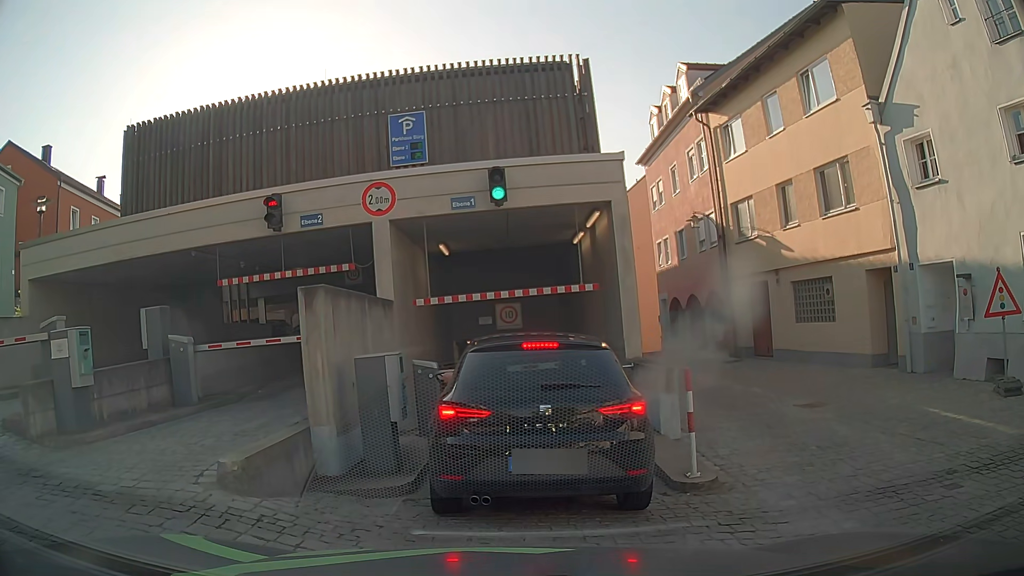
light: Day
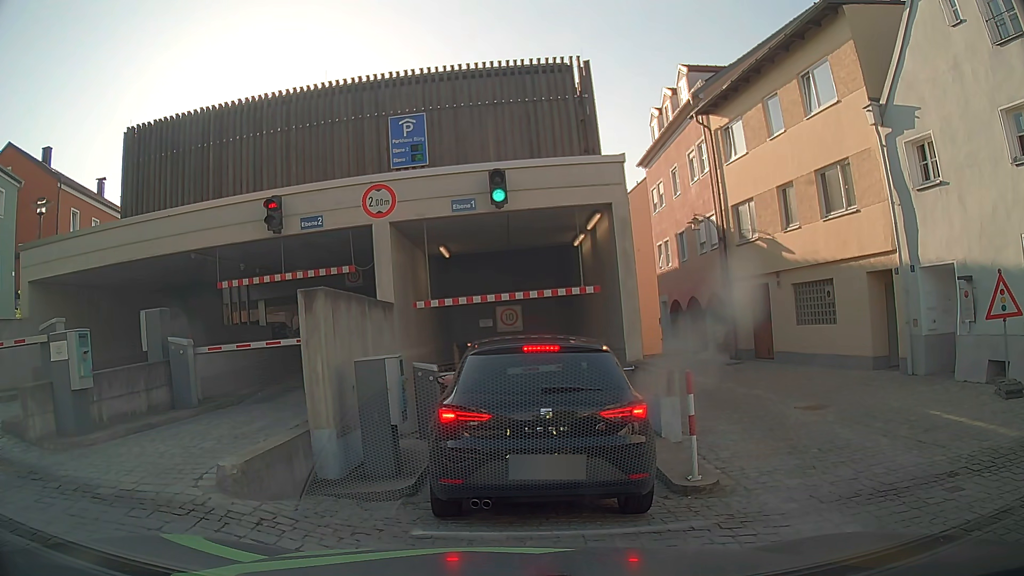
(0.0, +0.1) m; 0°
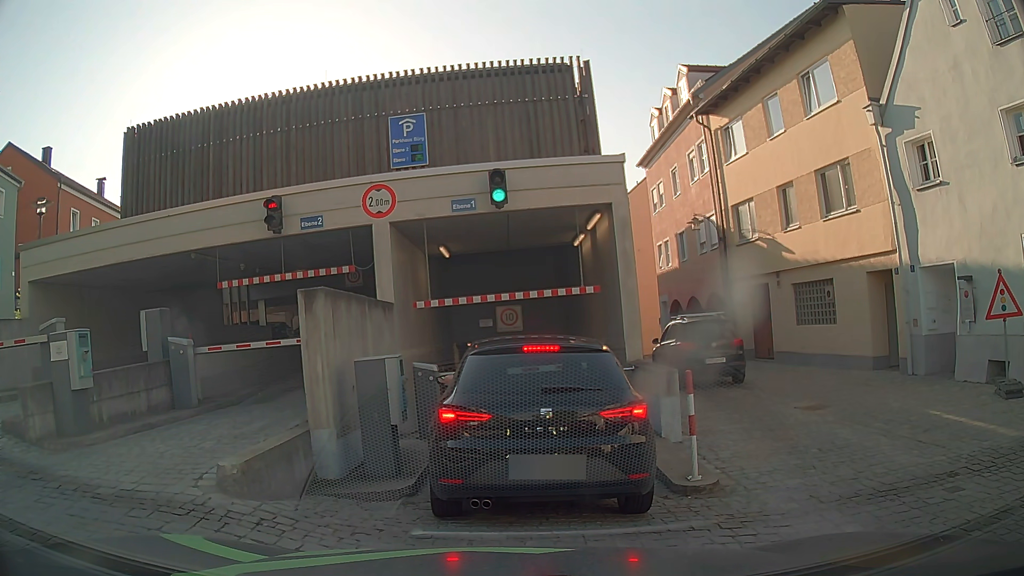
(0.0, 0.0) m; 0°
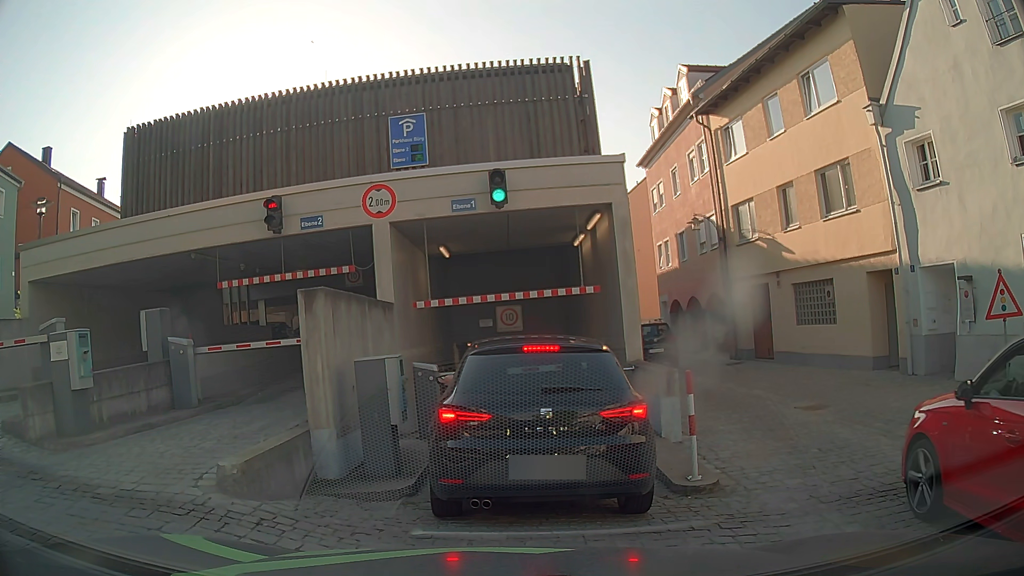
(0.0, 0.0) m; 0°
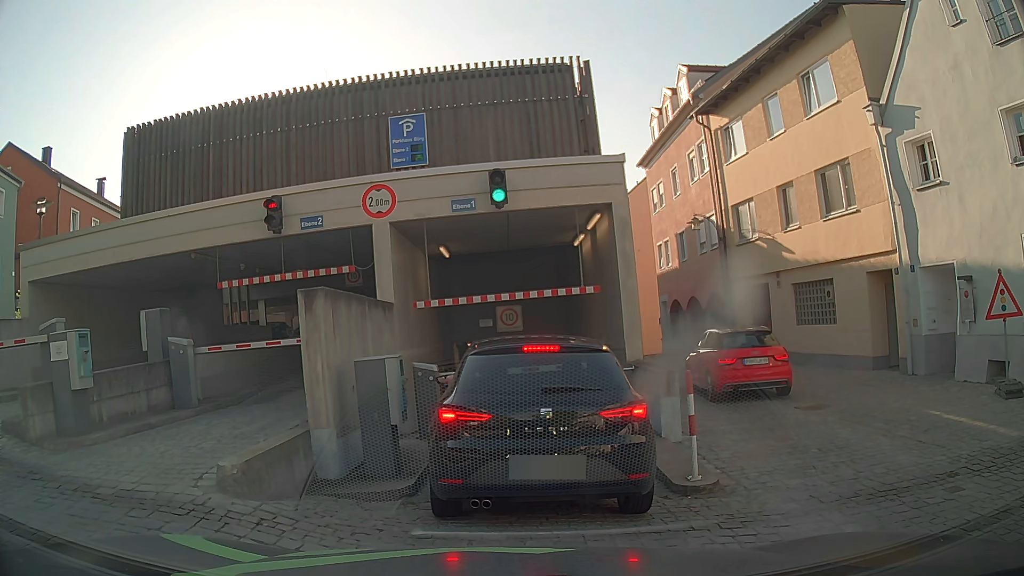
(0.0, 0.0) m; 0°
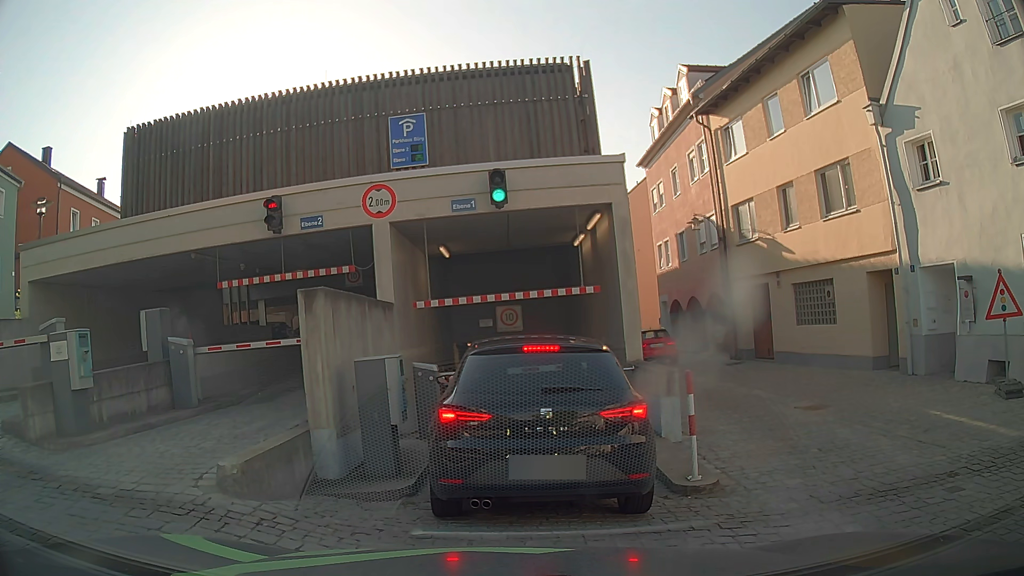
(0.0, 0.0) m; 0°
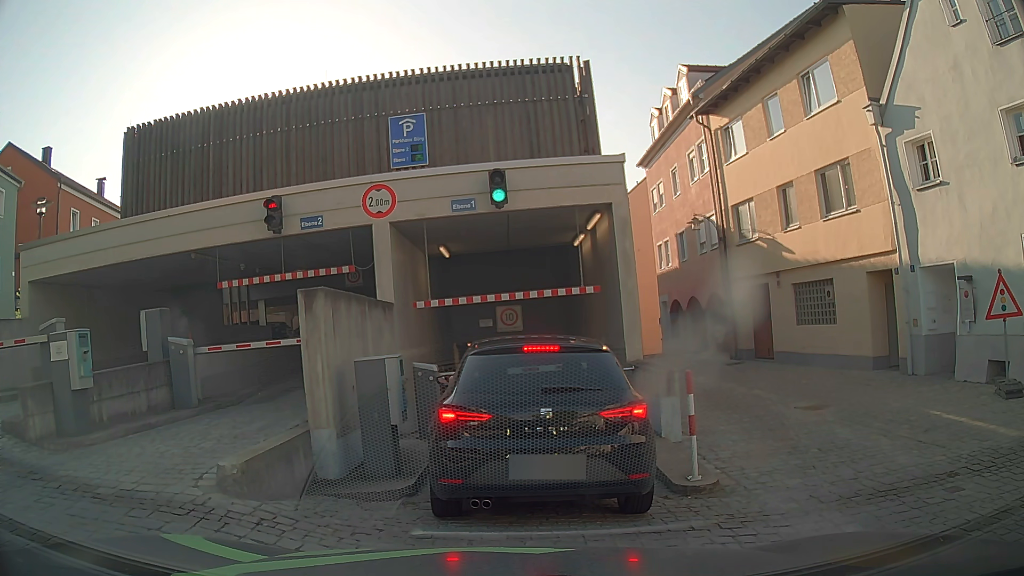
(0.0, 0.0) m; 0°
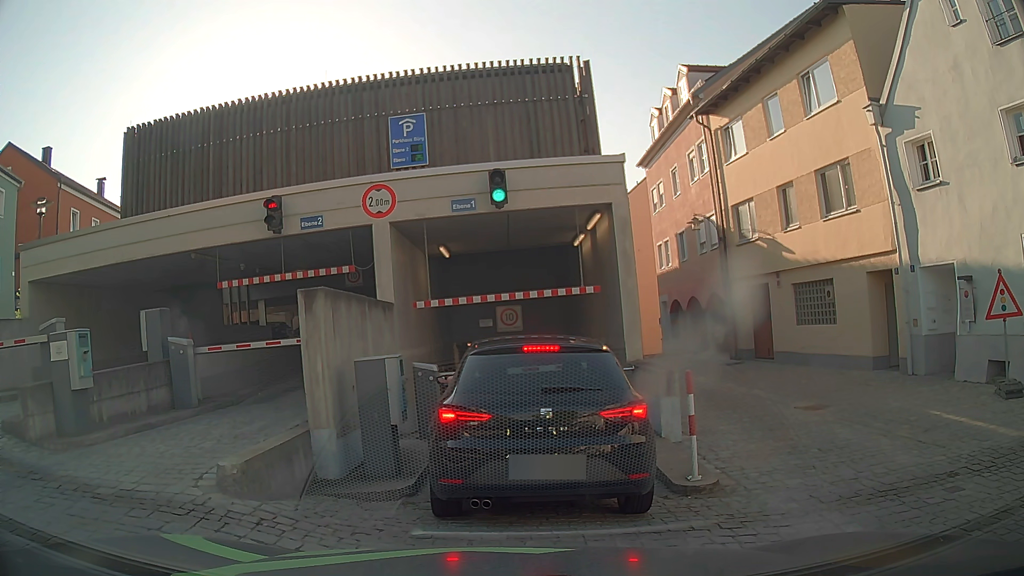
(0.0, 0.0) m; 0°
